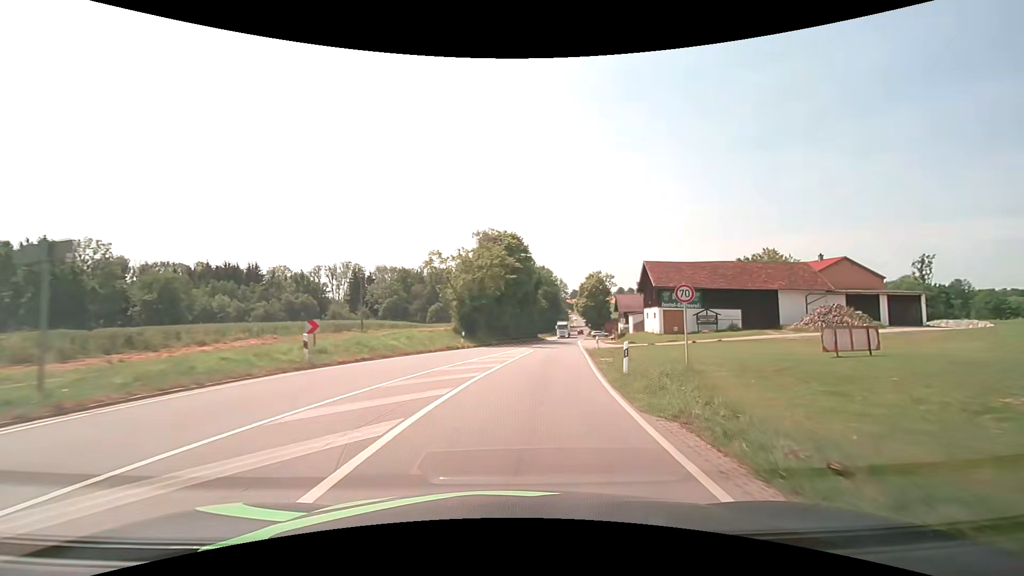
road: secondary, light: Day
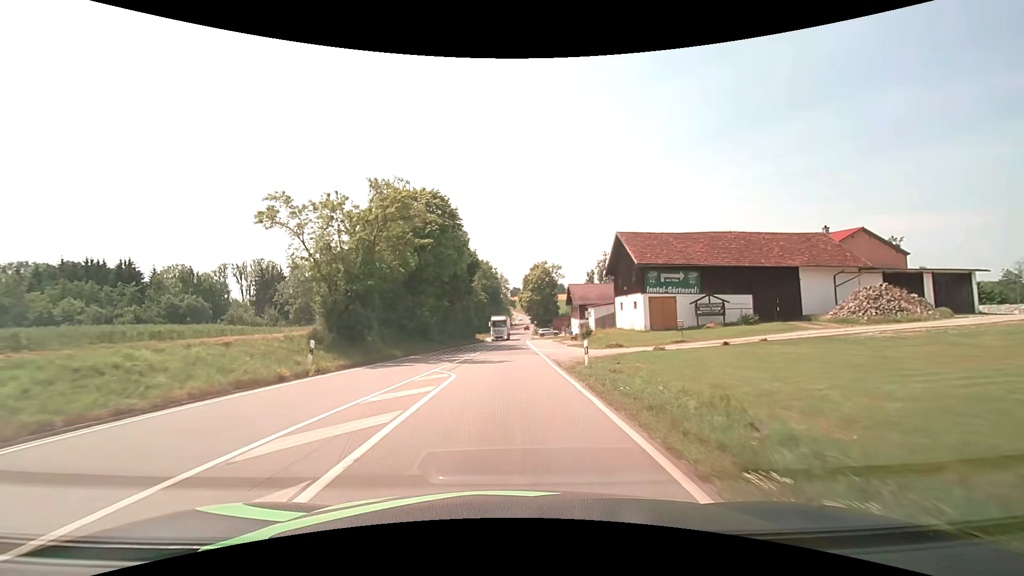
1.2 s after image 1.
(+1.4, +17.7) m; +7°
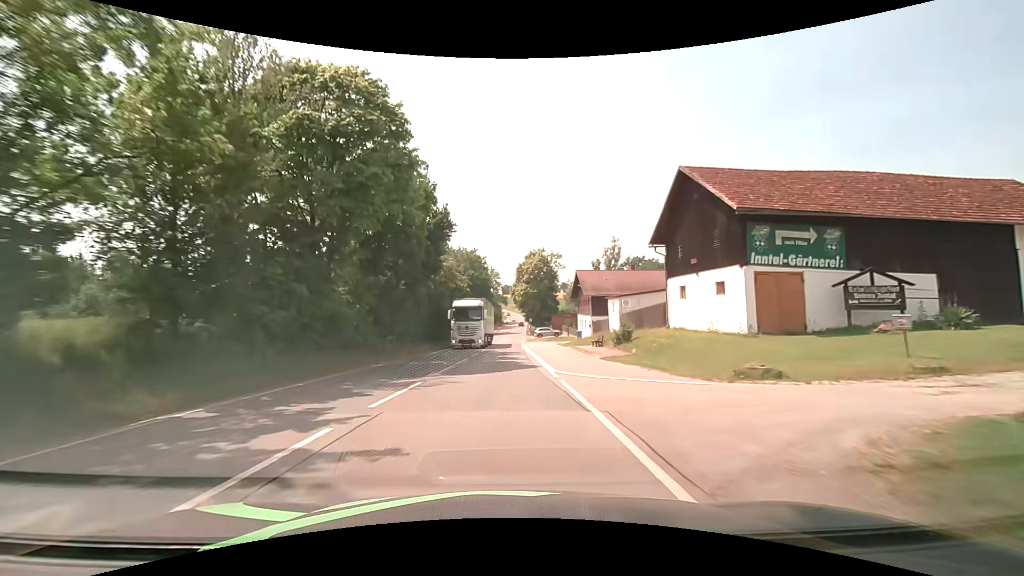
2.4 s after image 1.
(+0.2, +18.6) m; +1°
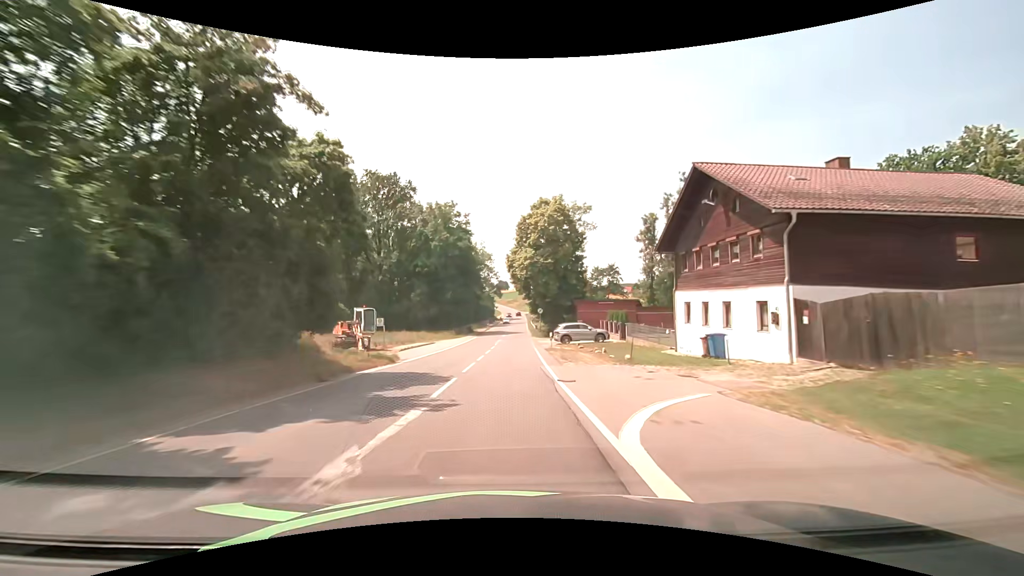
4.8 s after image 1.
(+0.3, +41.4) m; +1°
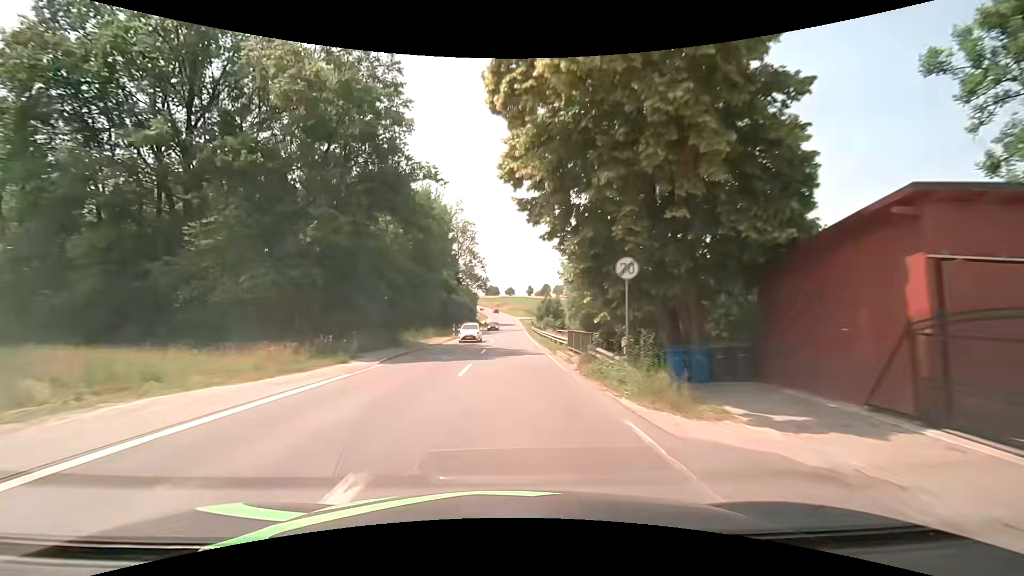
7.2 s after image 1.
(+0.3, +46.2) m; +1°
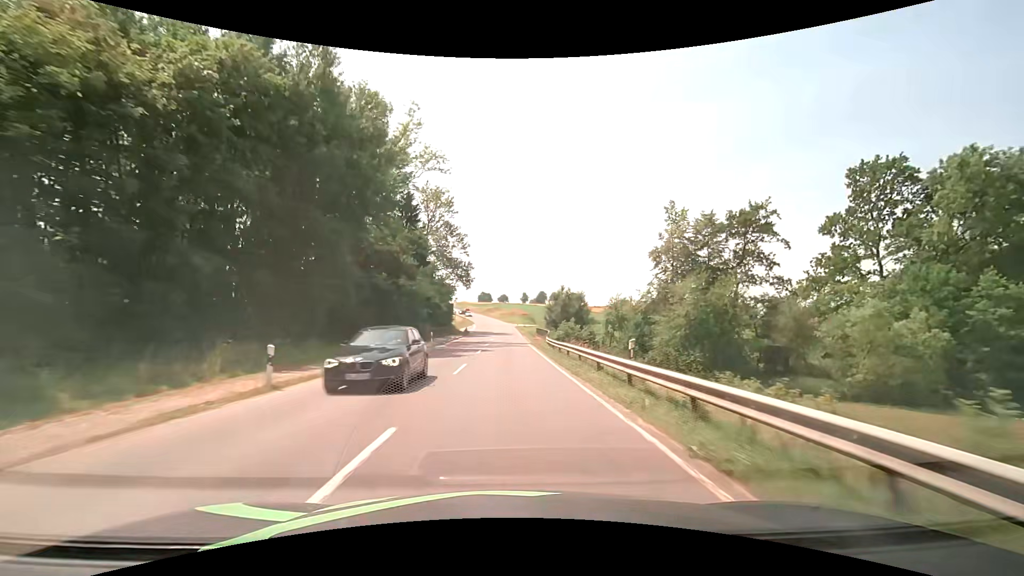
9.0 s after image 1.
(+0.3, +37.0) m; +1°
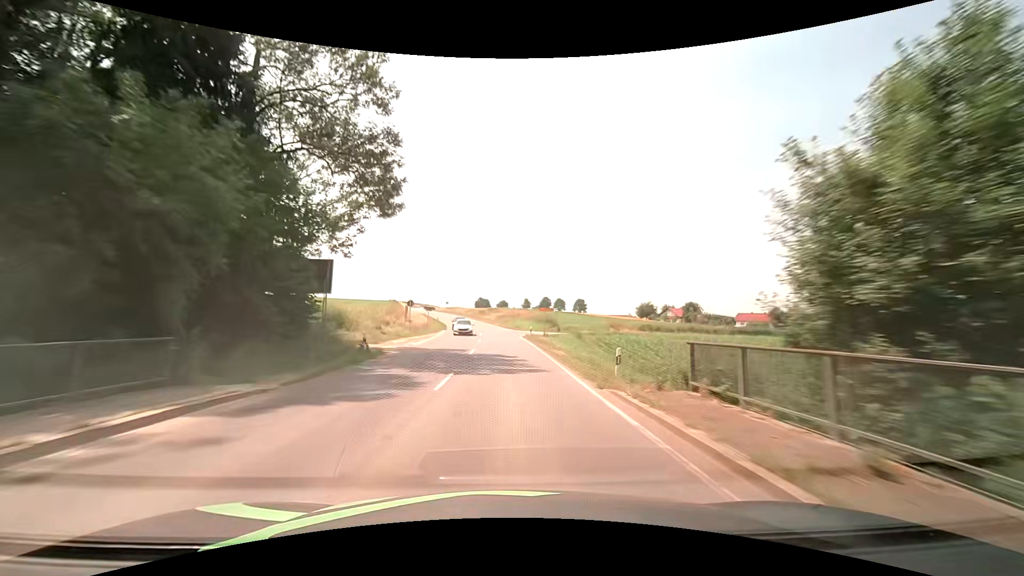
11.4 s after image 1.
(-0.3, +52.8) m; 0°
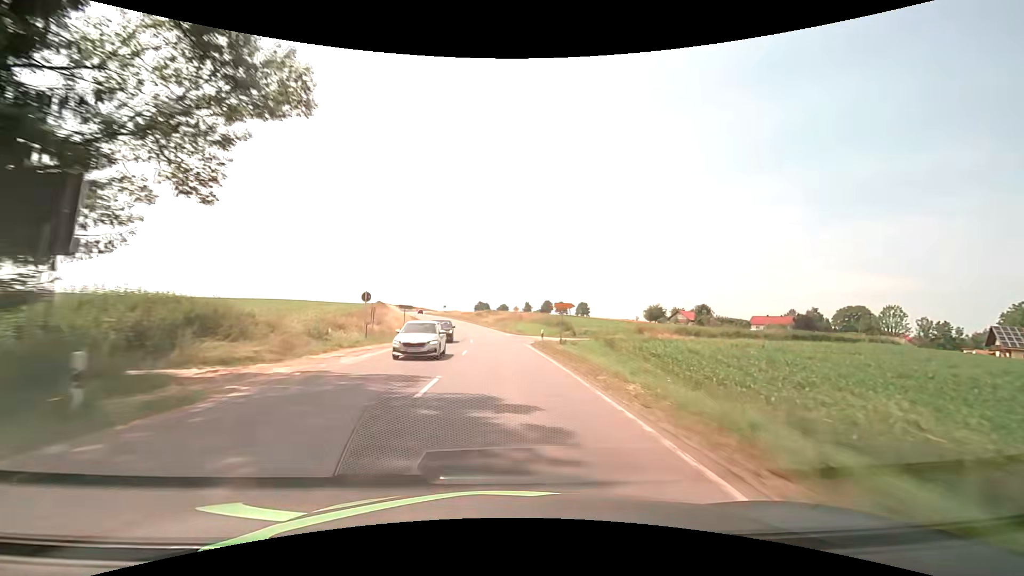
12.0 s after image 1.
(0.0, +13.8) m; 0°
(0, +10) (0, +20) (-1, +30) (-1, +40) (-2, +50) (-3, +60) (-5, +70) (-7, +80) (-9, +89) (-11, +99) m
